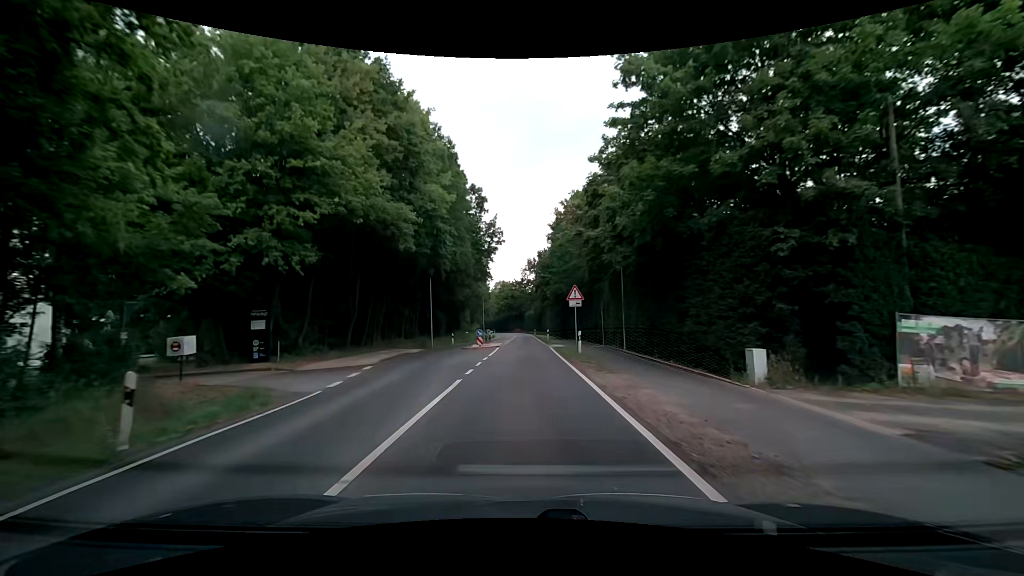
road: secondary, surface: asphalt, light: Day
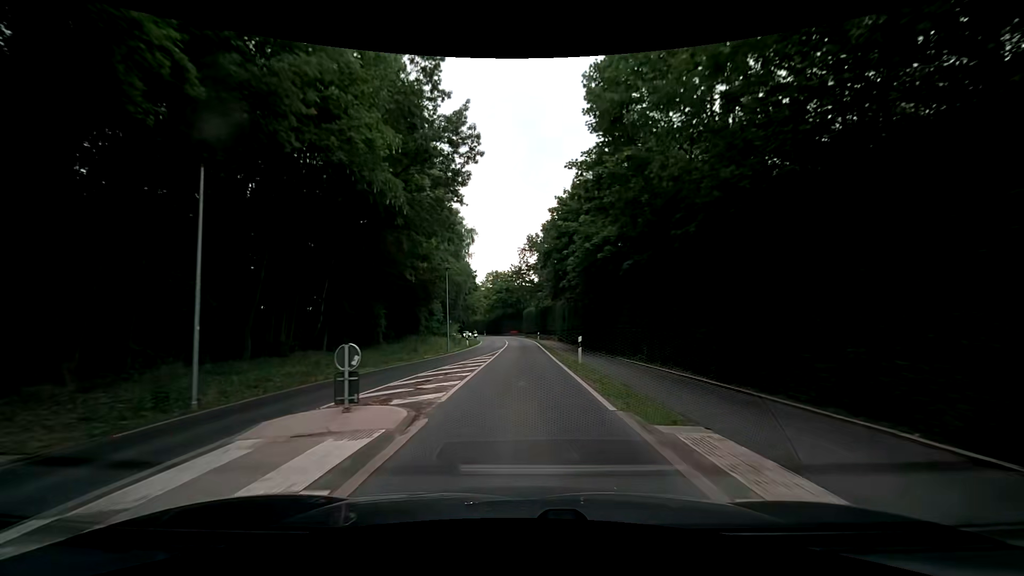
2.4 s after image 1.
(+0.4, +30.5) m; +1°
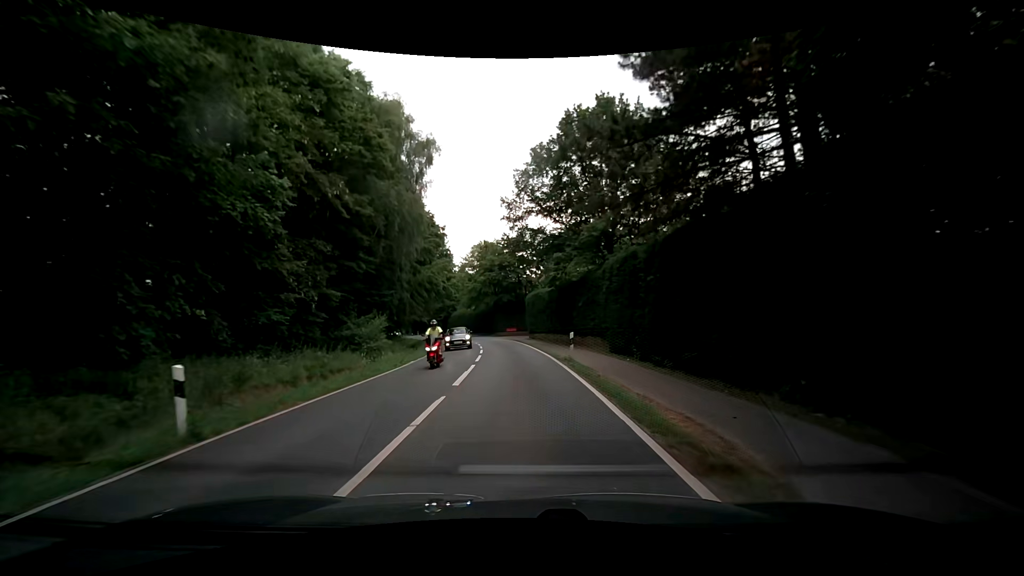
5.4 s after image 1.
(0.0, +38.2) m; 0°
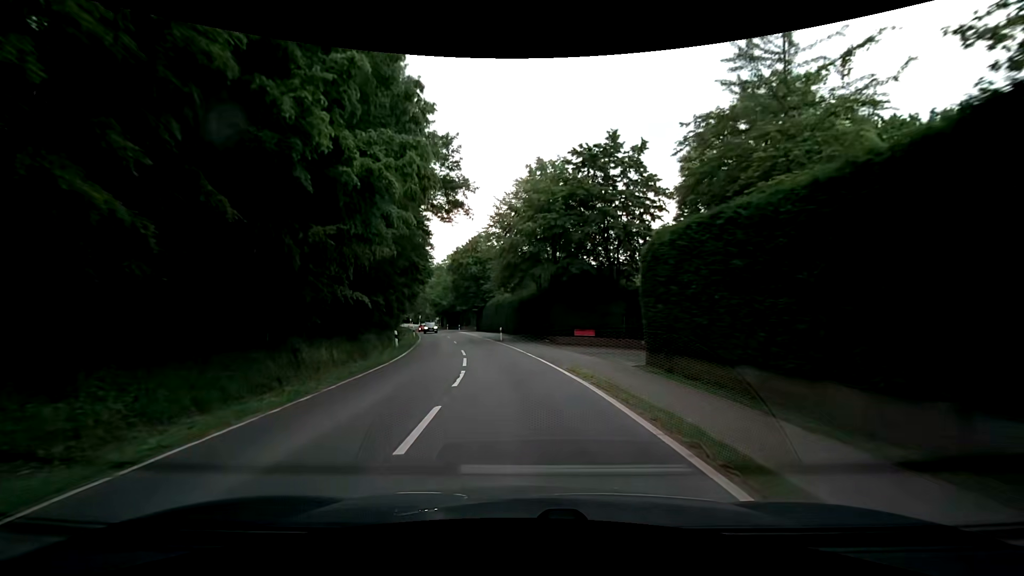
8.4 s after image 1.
(-2.3, +37.9) m; -9°
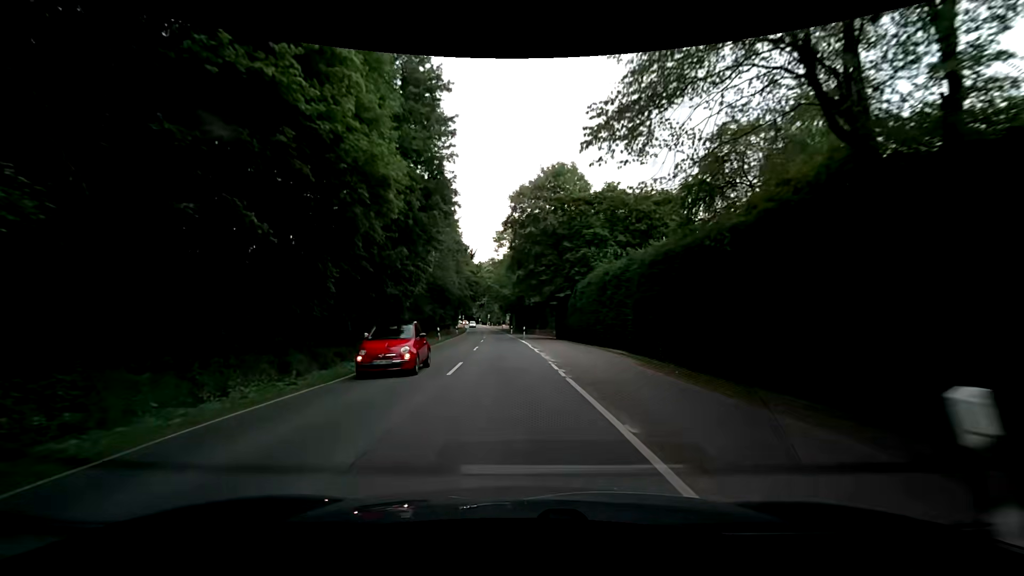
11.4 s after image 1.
(-2.0, +38.0) m; -8°
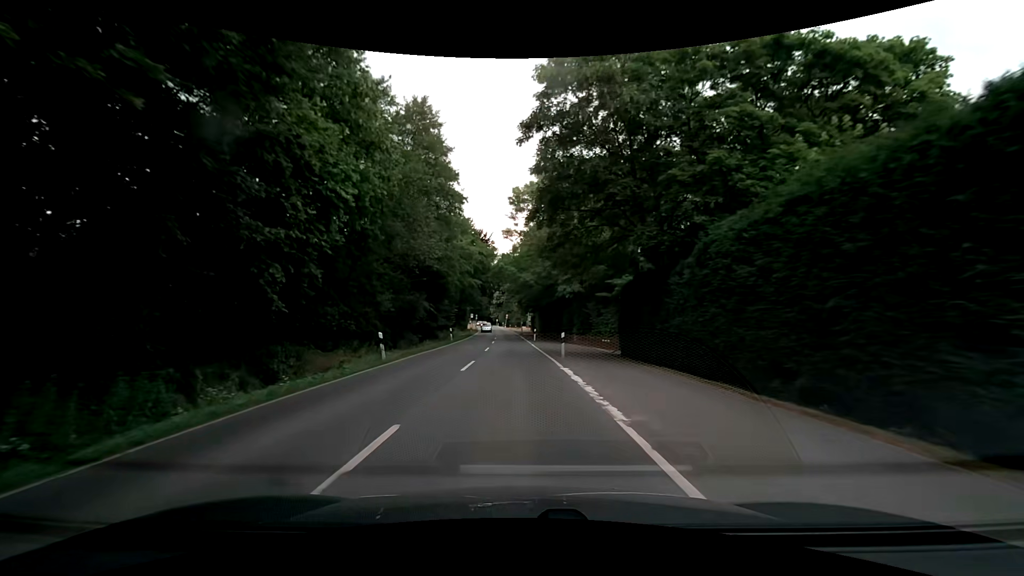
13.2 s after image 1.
(-0.5, +22.8) m; -2°
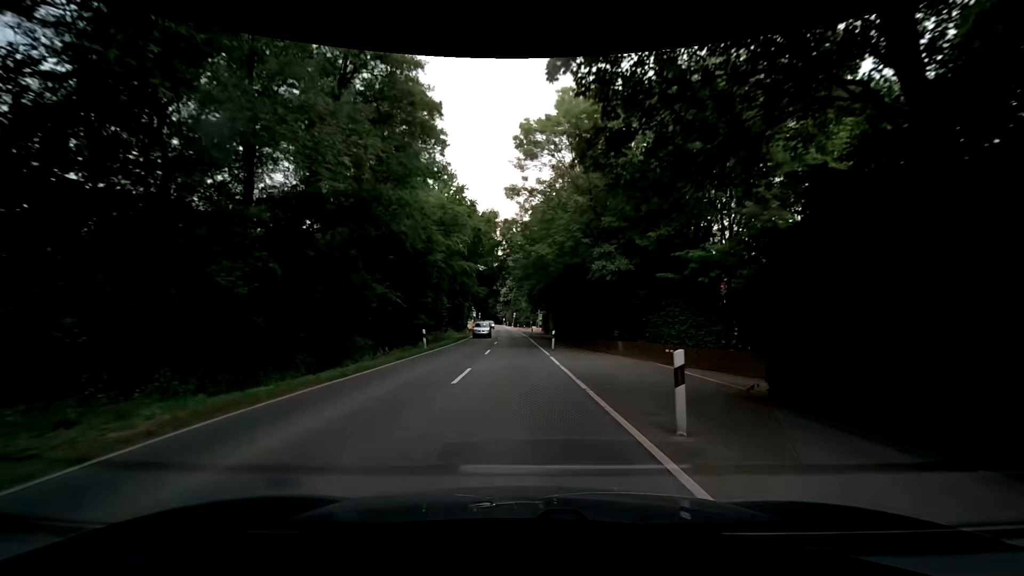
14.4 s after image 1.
(-0.2, +15.2) m; -1°
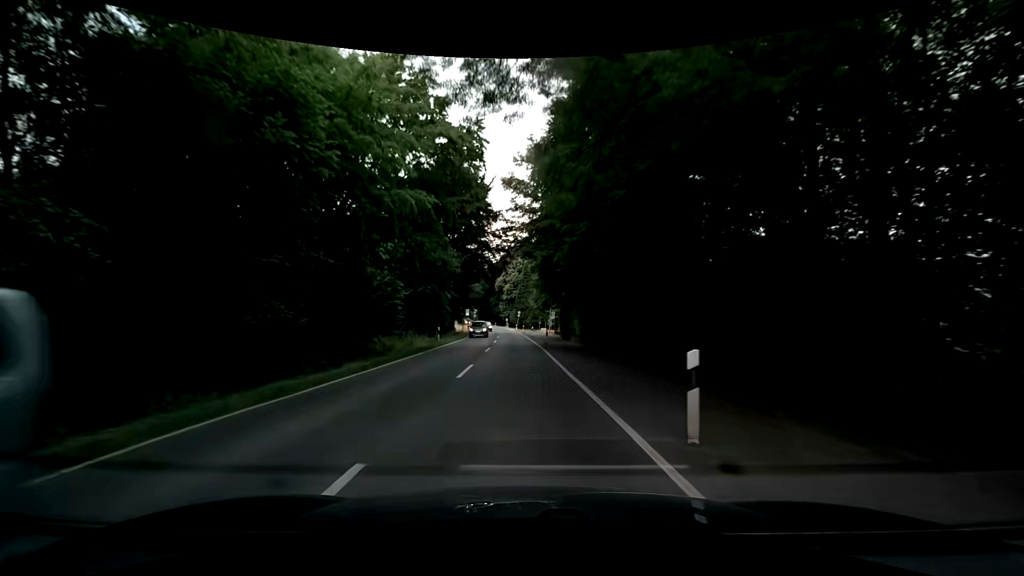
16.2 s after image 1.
(-0.4, +22.9) m; -2°
(0, +10) (0, +20) (0, +30) (0, +40) (0, +50) (0, +60) (0, +70) (-1, +80) (-1, +90) (-2, +100) m
